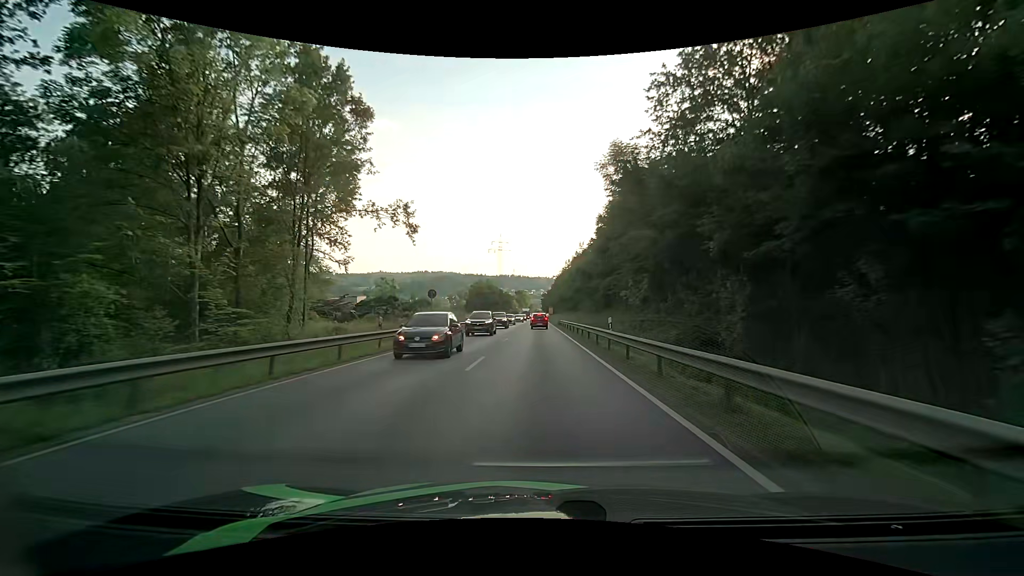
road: primary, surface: asphalt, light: Day
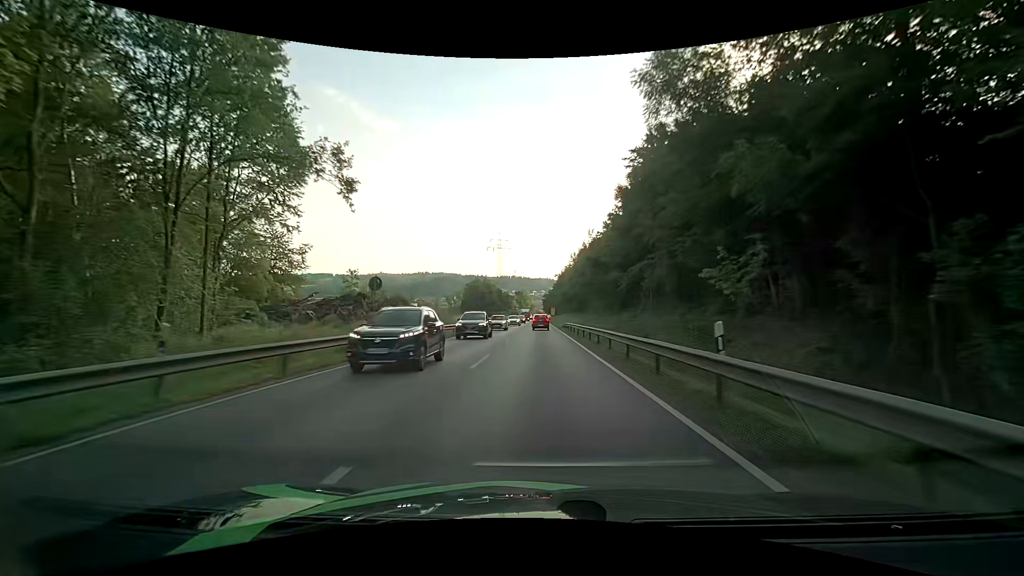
(0.0, +11.6) m; 0°
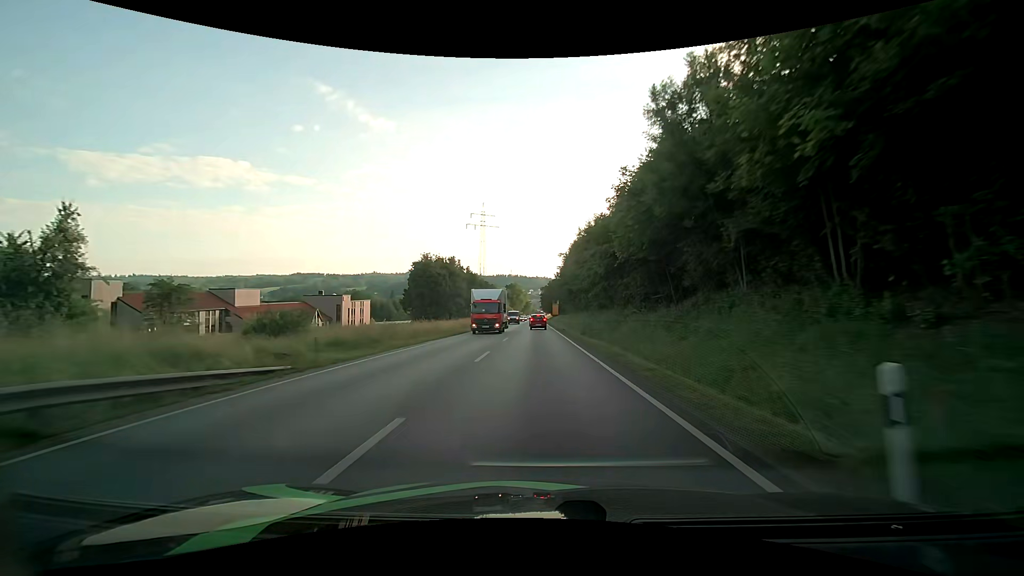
(-0.1, +58.2) m; 0°
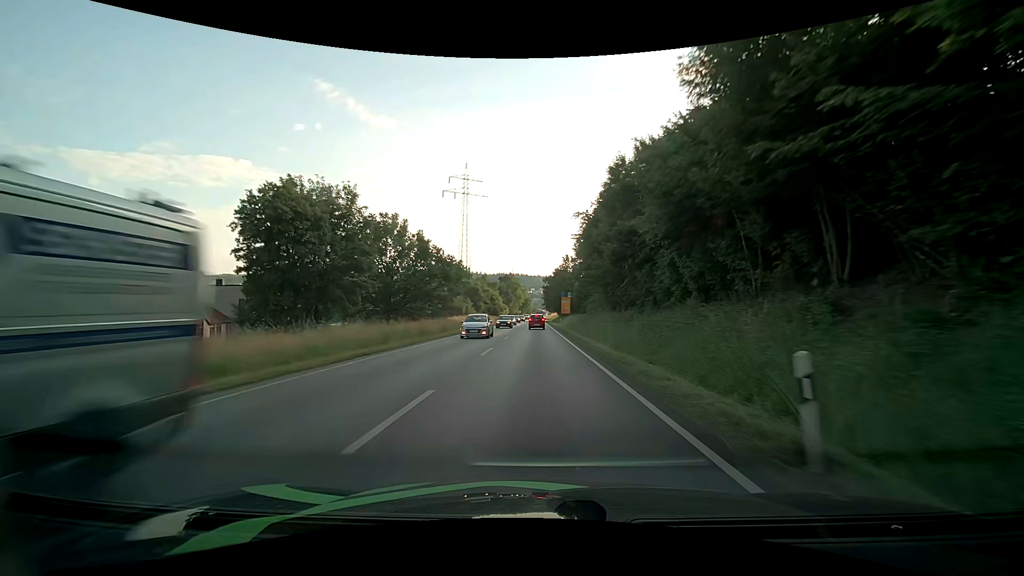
(0.0, +45.7) m; 0°
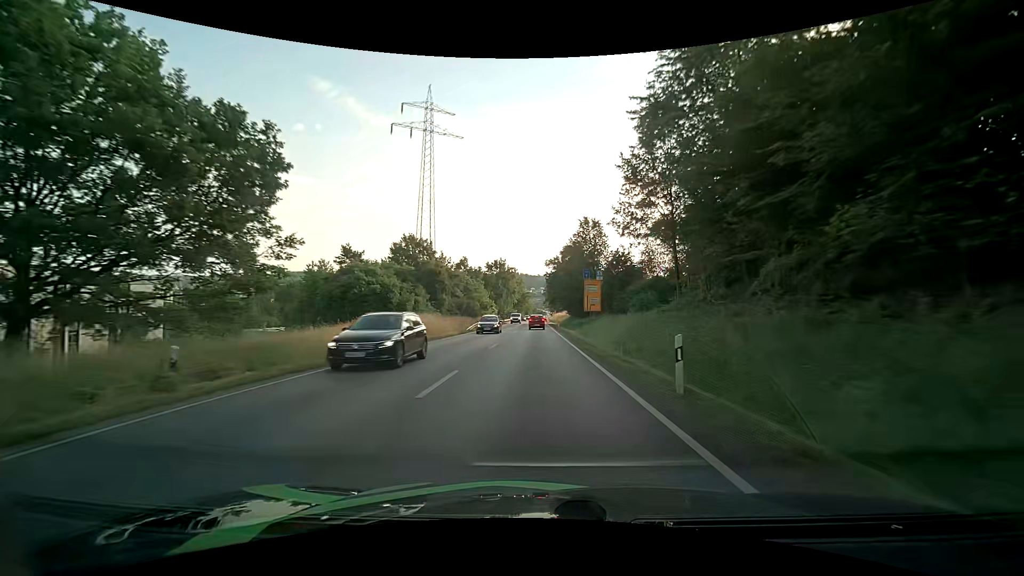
(0.0, +45.0) m; 0°
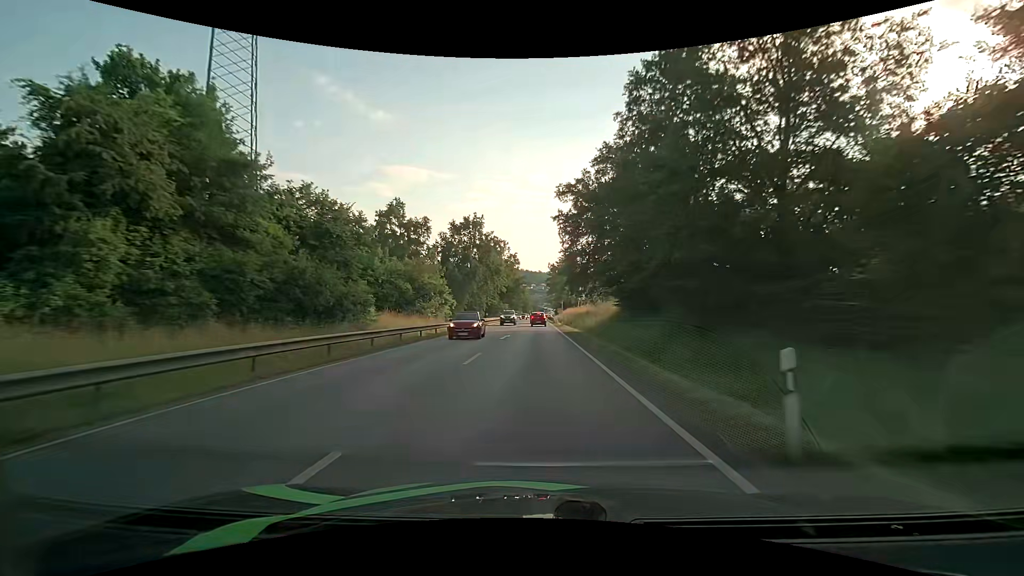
(+0.1, +54.7) m; 0°
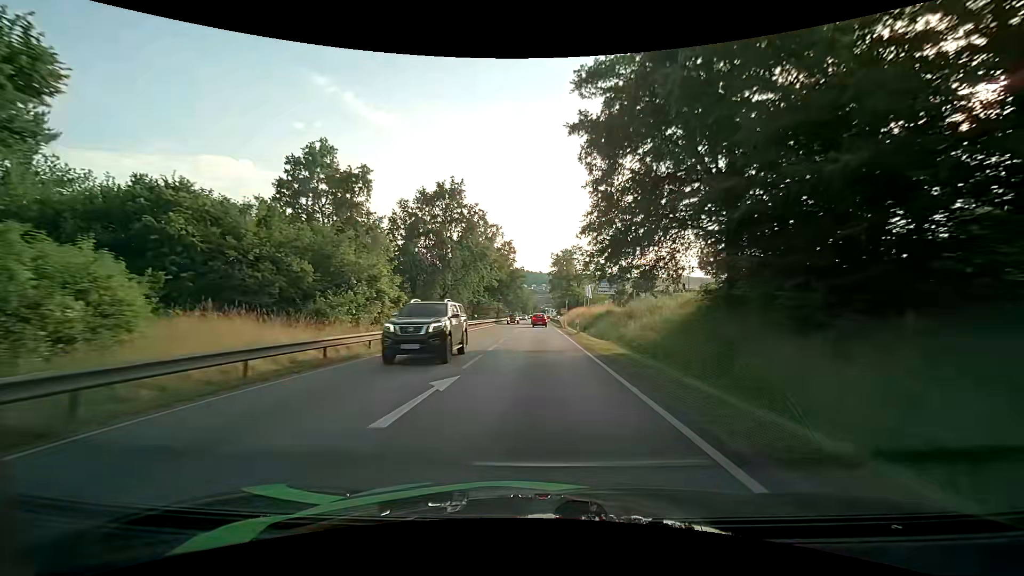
(0.0, +20.4) m; 0°
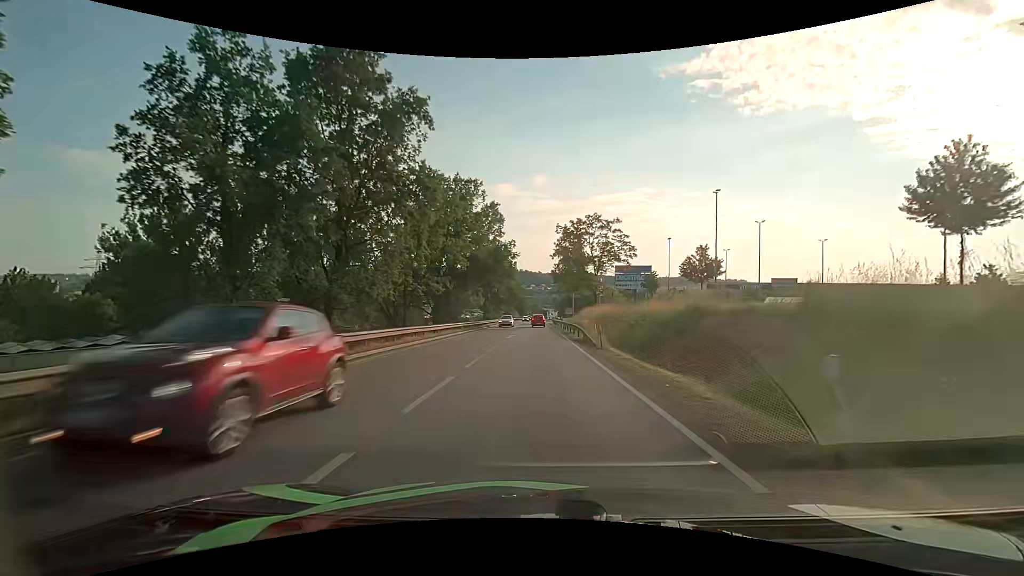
(+0.1, +29.5) m; 0°
(0, +10) (0, +20) (0, +30) (0, +40) (0, +50) (0, +60) (0, +70) (0, +80) (0, +90) (0, +100) m
